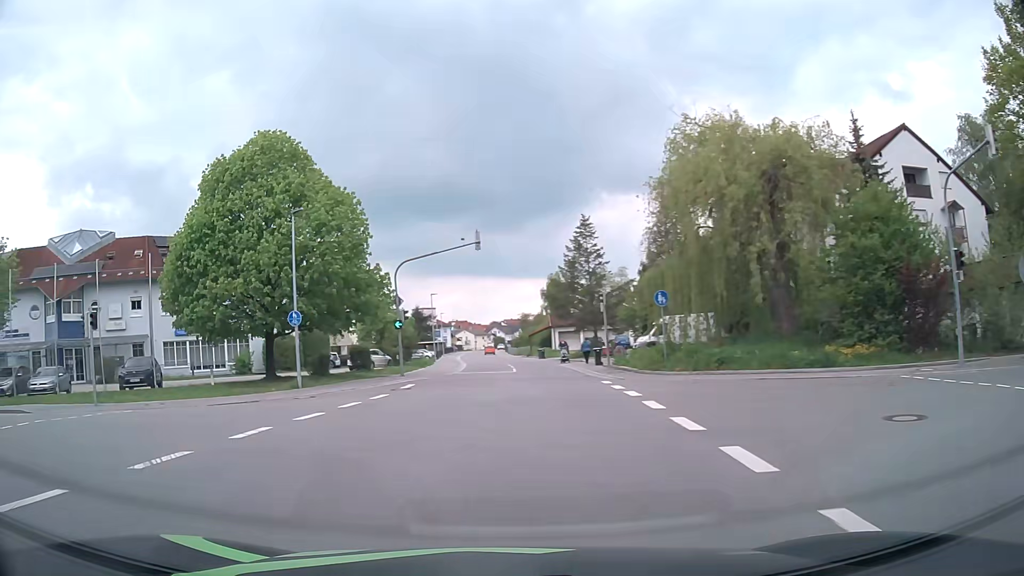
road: tertiary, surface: asphalt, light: Day
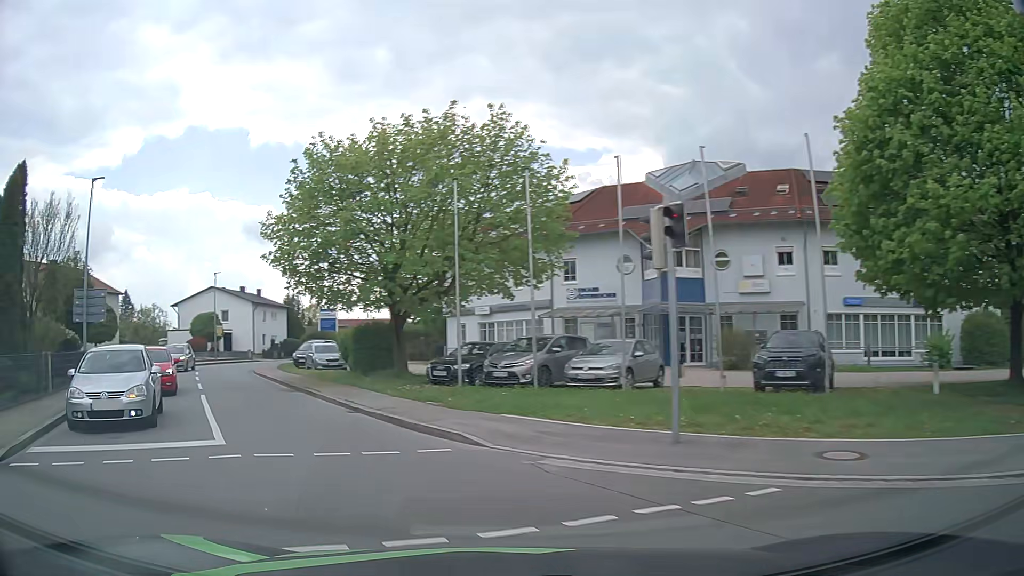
(-6.8, +13.6) m; -55°
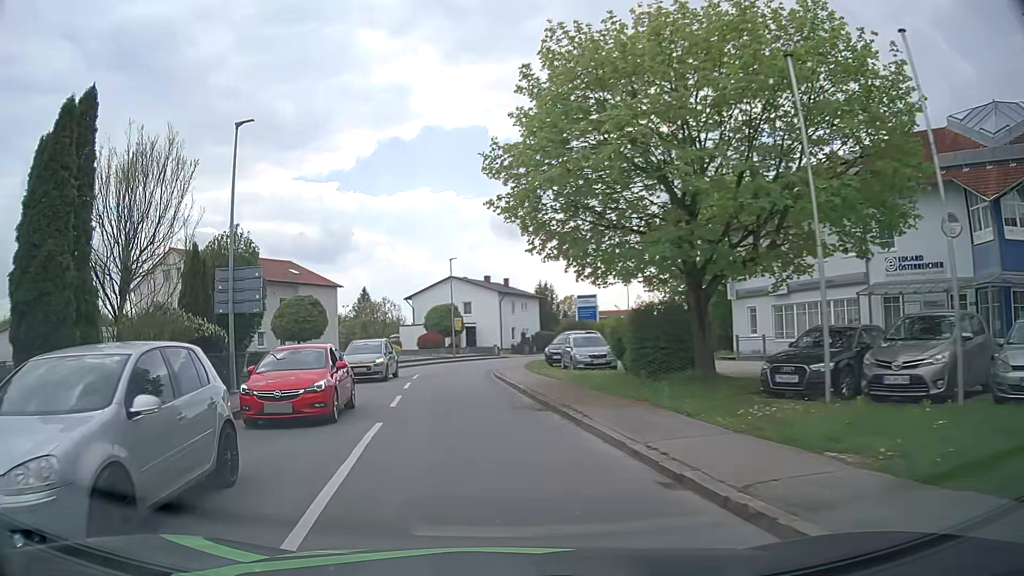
(-2.0, +8.3) m; -23°
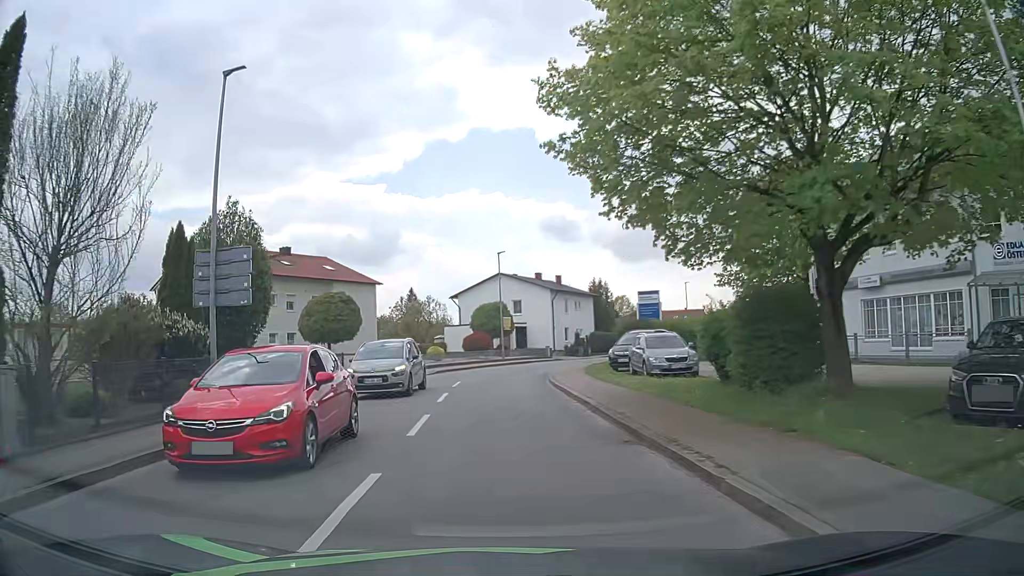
(-0.2, +4.7) m; -5°
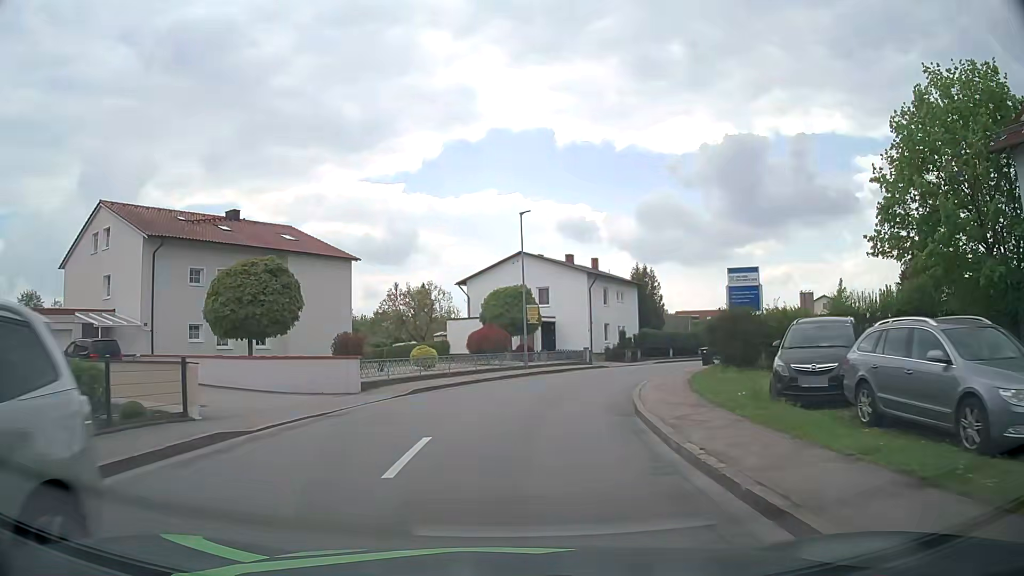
(-0.3, +15.7) m; 0°
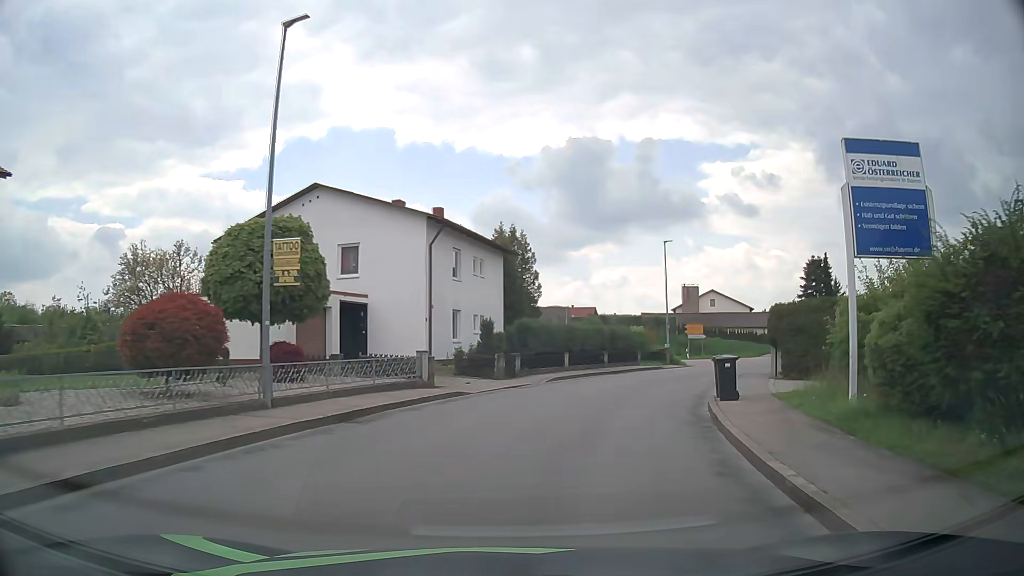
(+1.4, +21.7) m; +12°
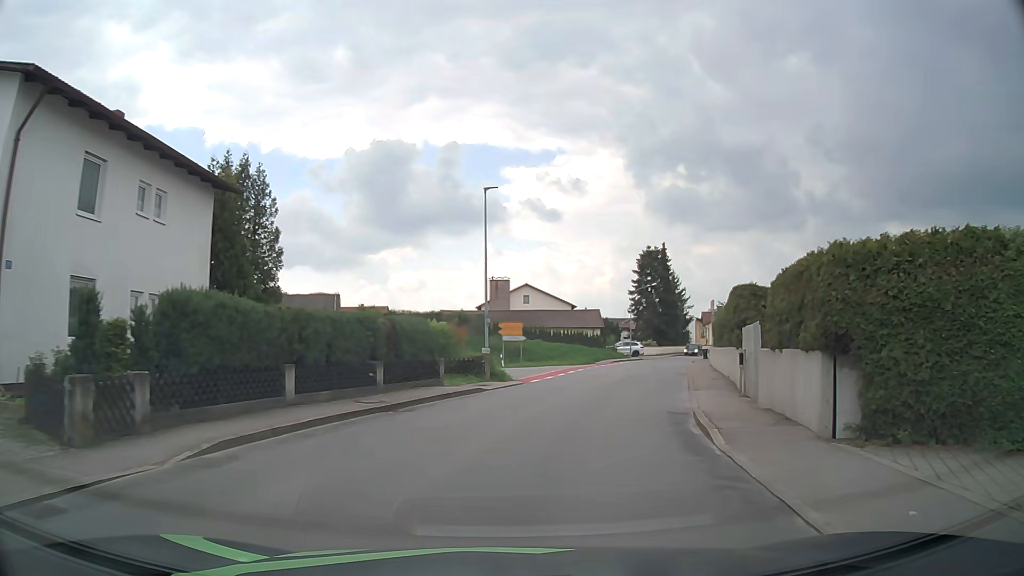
(+2.6, +16.3) m; +17°
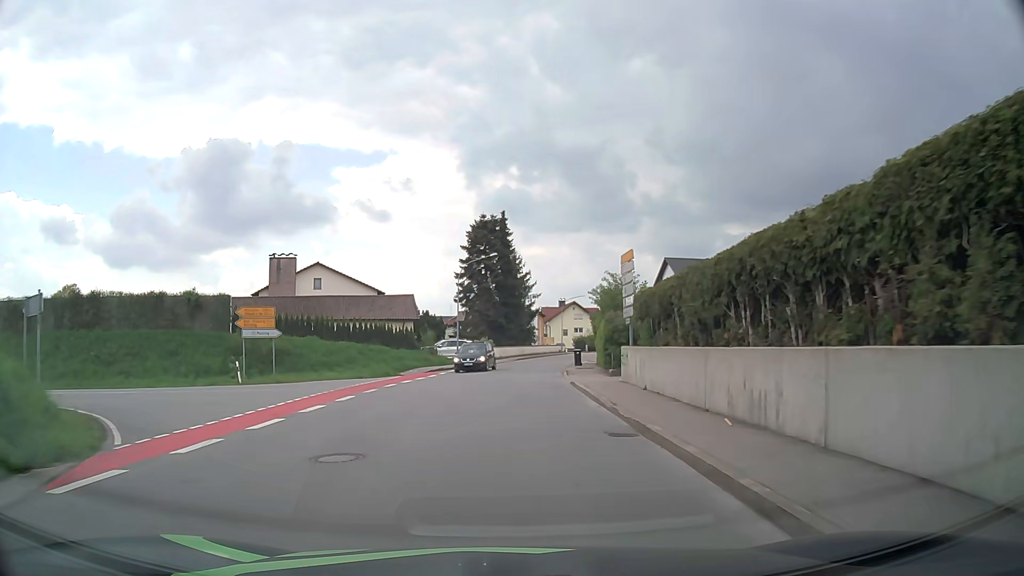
(+4.0, +22.6) m; +16°
(0, +10) (0, +20) (0, +30) (+1, +40) (+3, +50) (+4, +60) (+7, +69) (+9, +79) (+12, +89) (+15, +98) m
